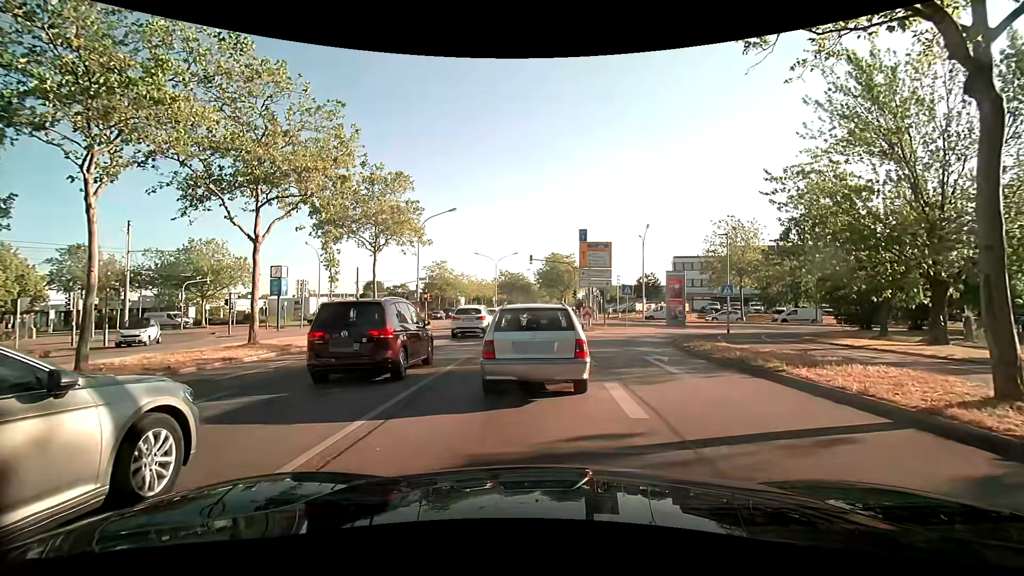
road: primary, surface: asphalt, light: Day
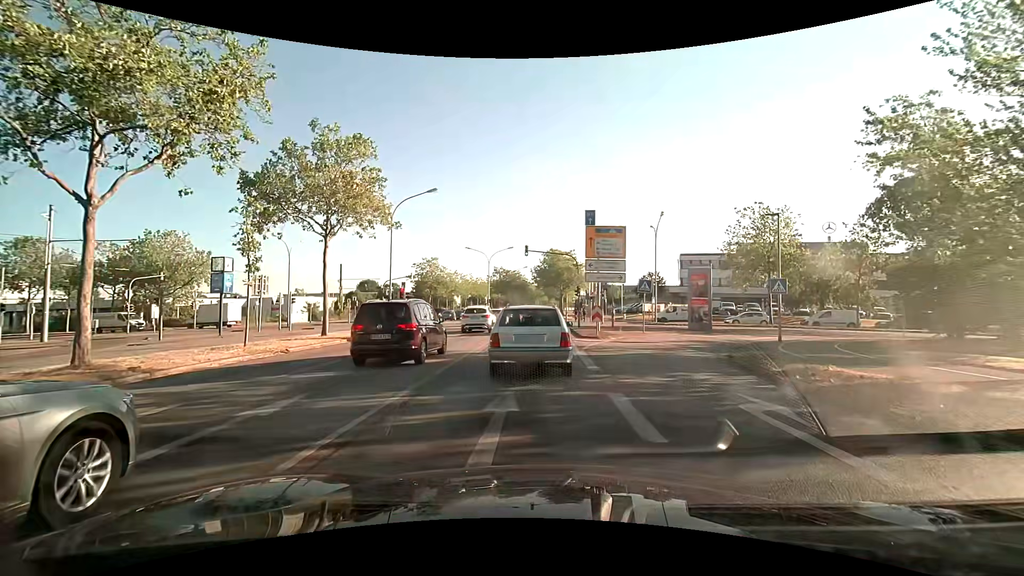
(0.0, +7.4) m; 0°
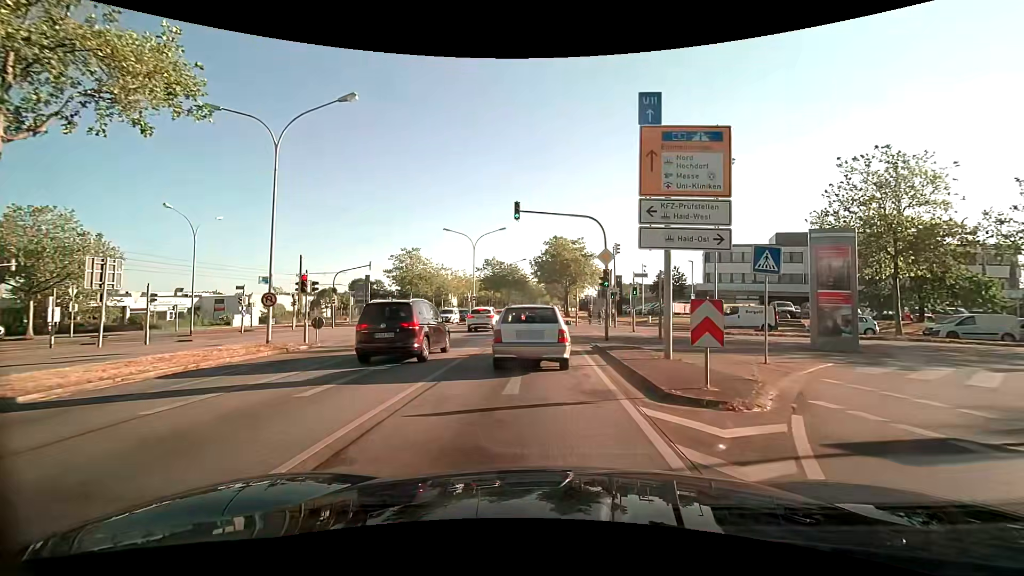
(+0.2, +16.1) m; 0°
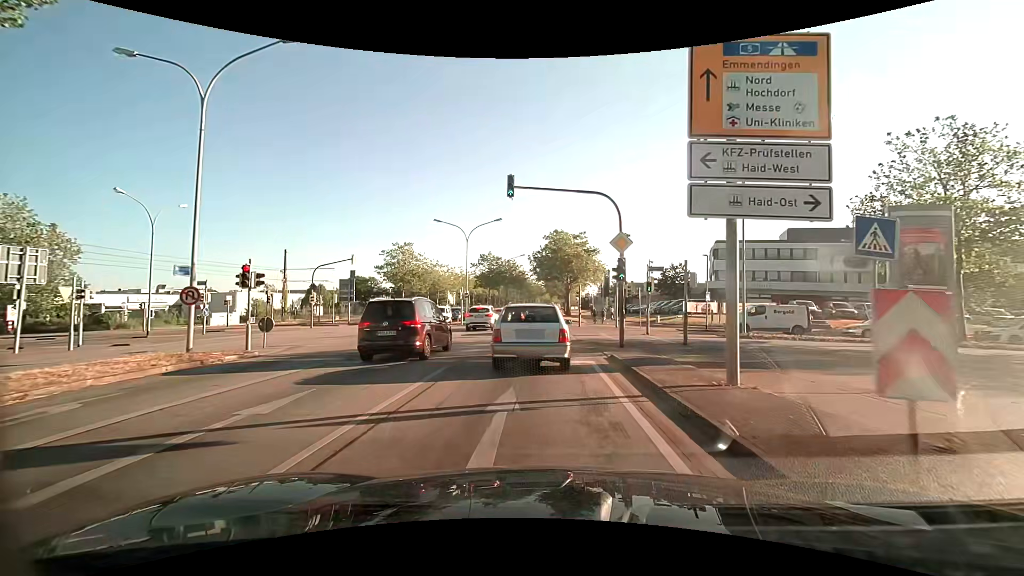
(0.0, +4.4) m; 0°
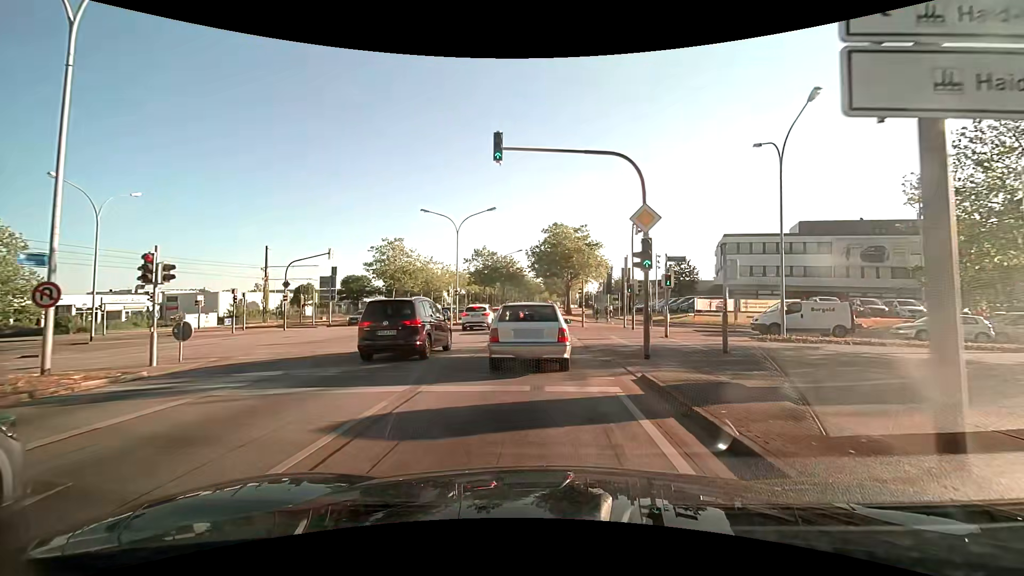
(0.0, +4.4) m; 0°
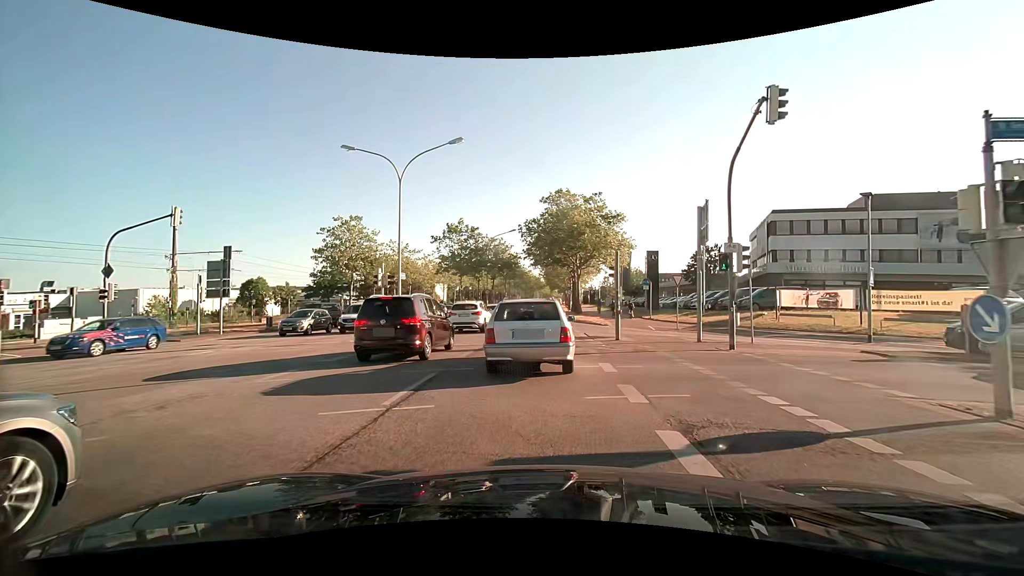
(0.0, +16.5) m; 0°
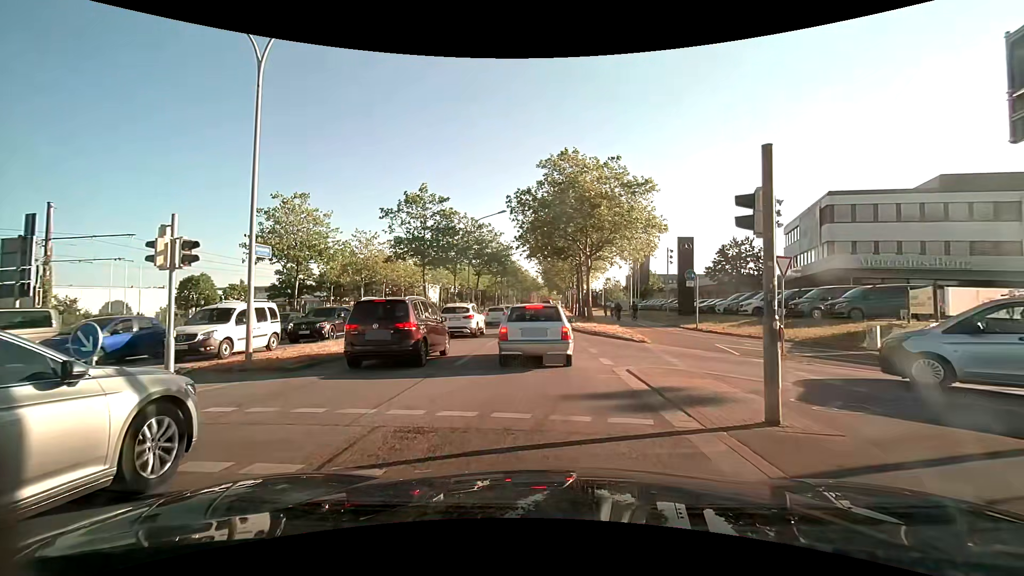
(0.0, +12.5) m; 0°
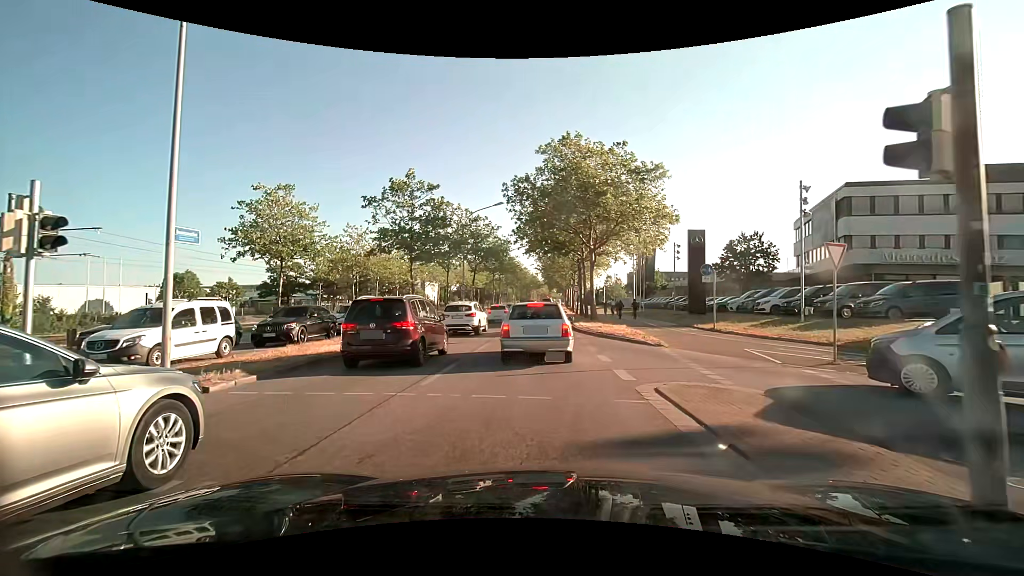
(0.0, +2.8) m; +1°
